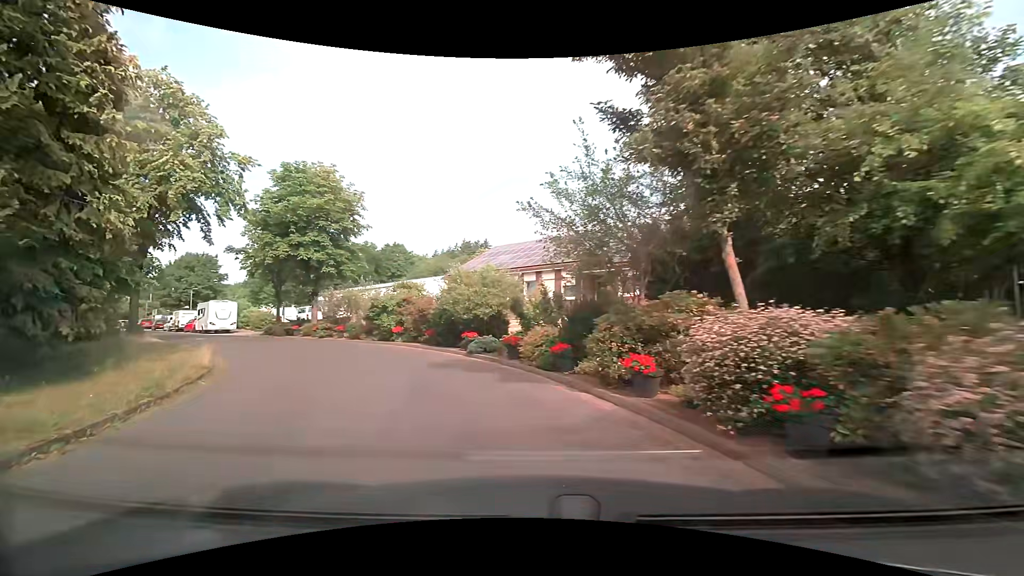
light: Day
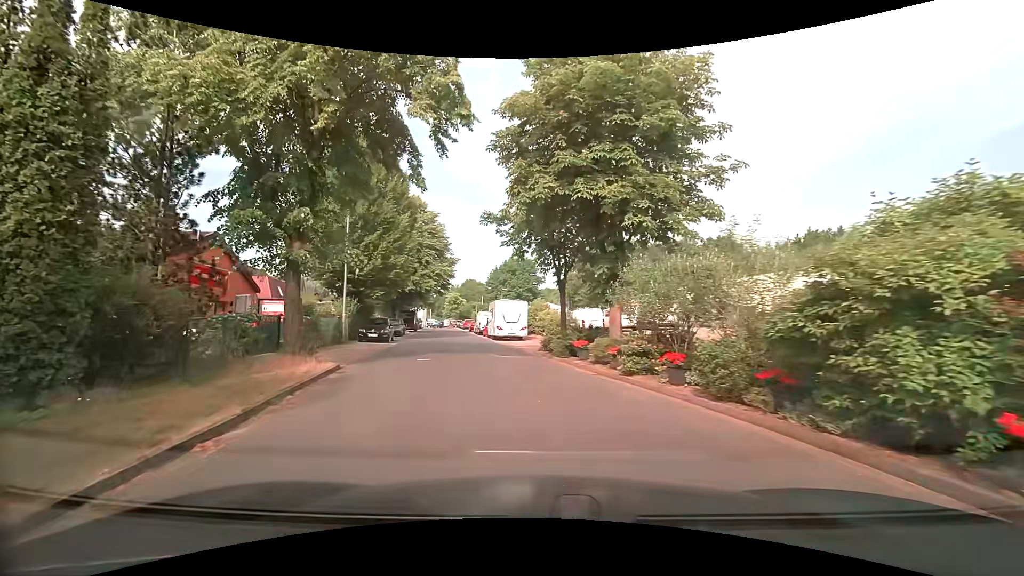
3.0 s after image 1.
(-5.5, +15.9) m; -35°
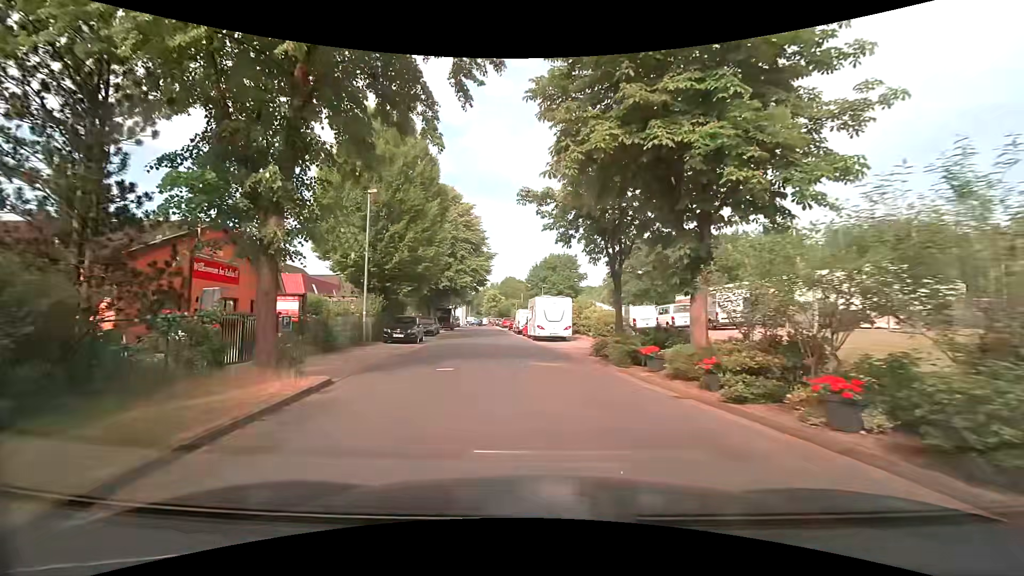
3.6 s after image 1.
(-0.2, +3.6) m; -6°
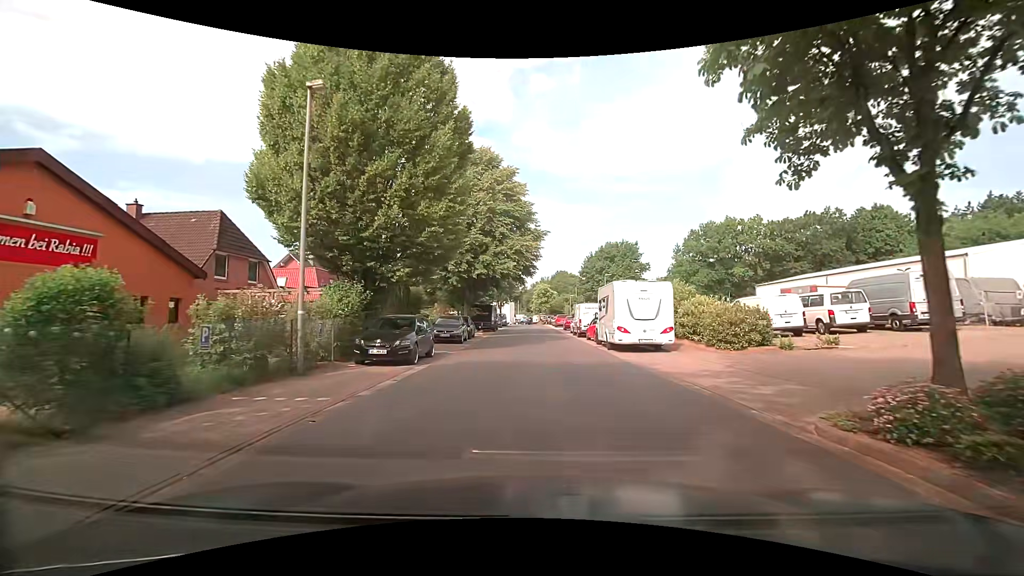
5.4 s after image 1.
(-0.8, +11.6) m; -5°
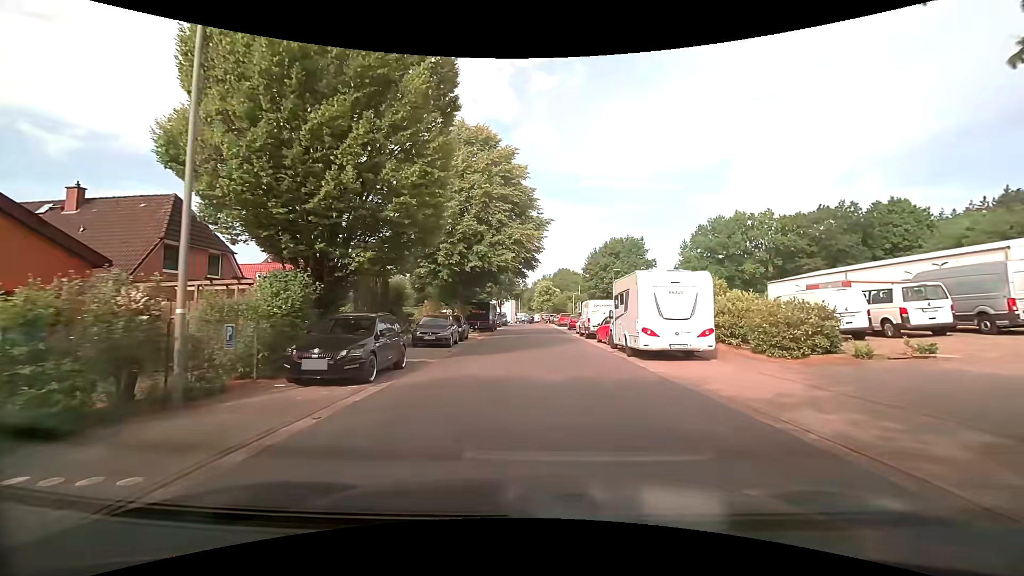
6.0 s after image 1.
(0.0, +4.2) m; -1°
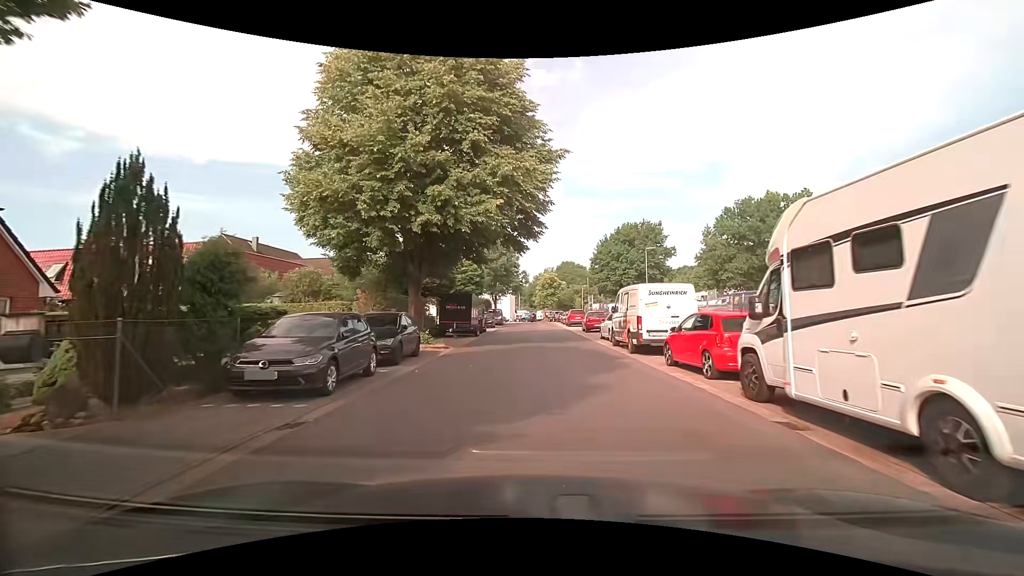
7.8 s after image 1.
(+0.2, +13.5) m; 0°
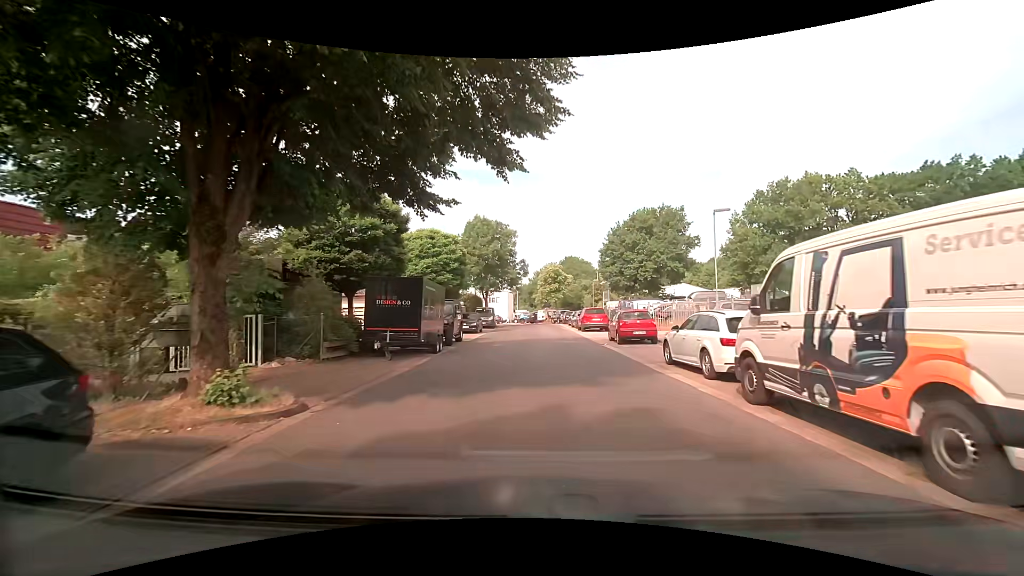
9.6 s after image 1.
(+0.1, +12.8) m; 0°
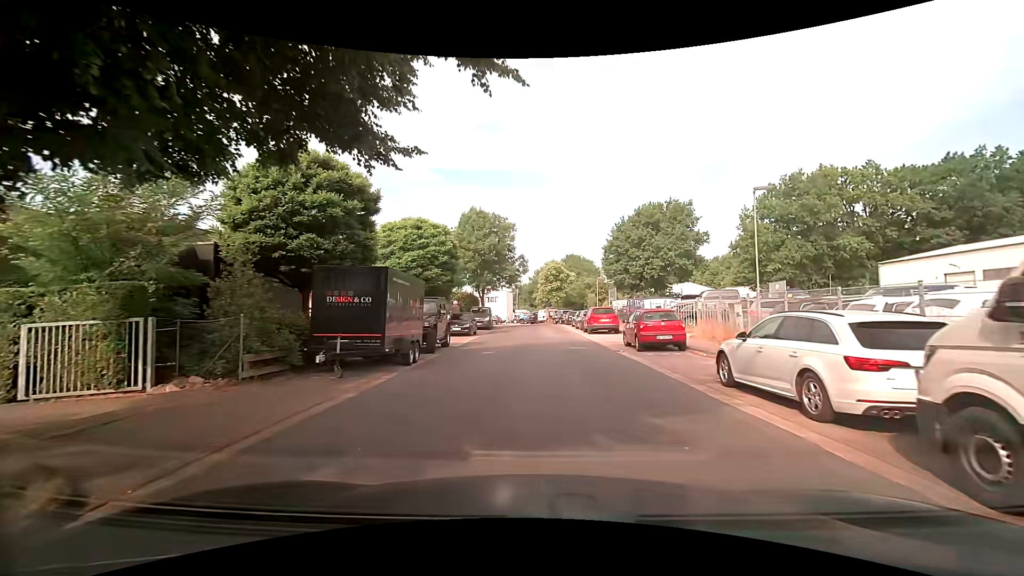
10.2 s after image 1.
(0.0, +3.9) m; 0°
